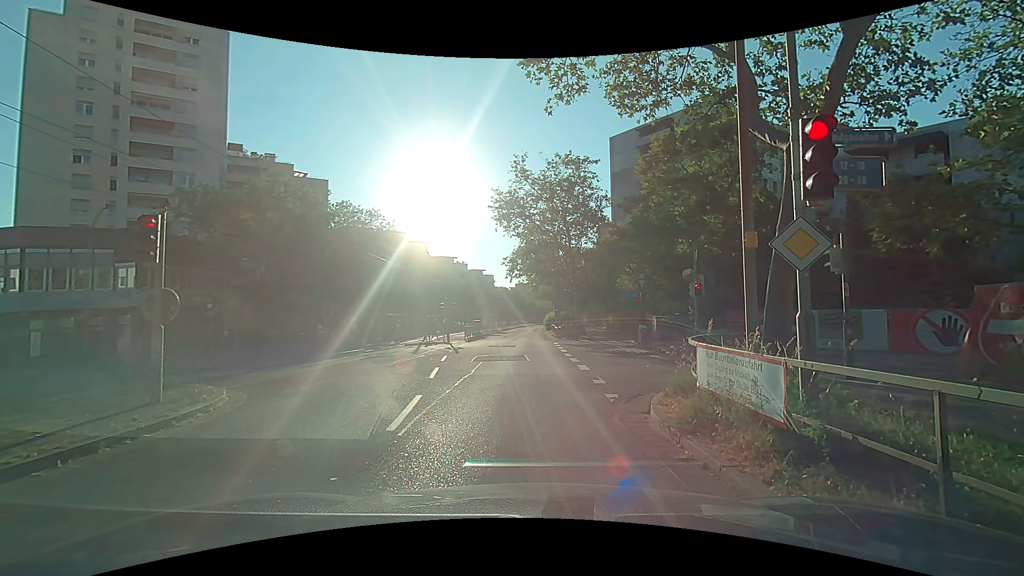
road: tertiary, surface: asphalt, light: Day
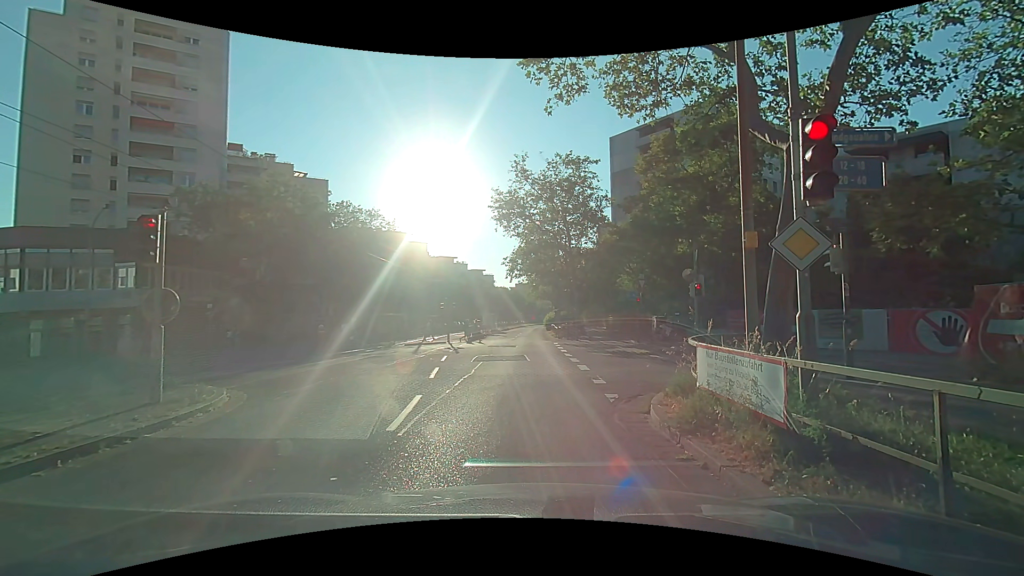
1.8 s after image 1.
(0.0, 0.0) m; 0°
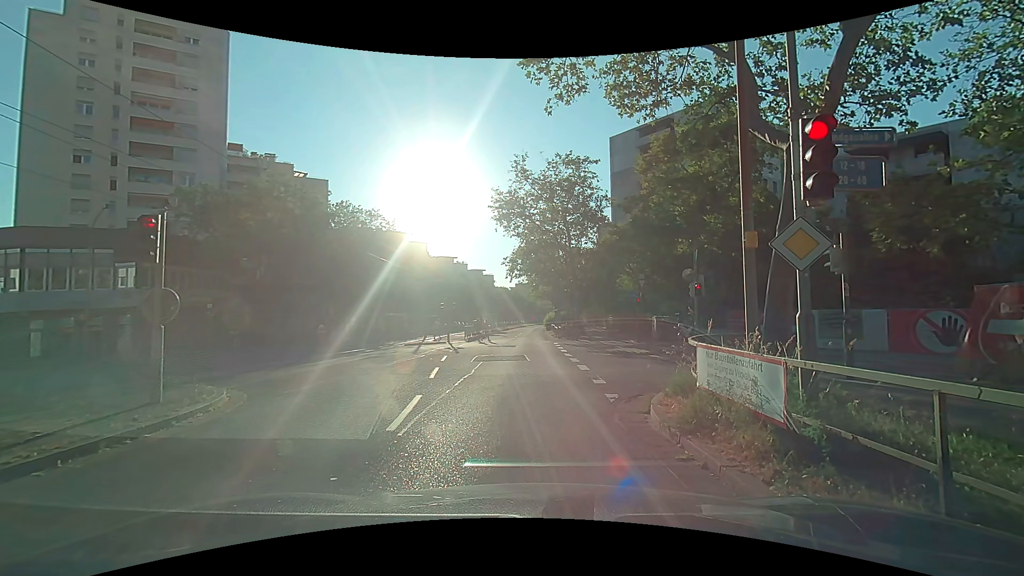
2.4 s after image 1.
(0.0, 0.0) m; 0°
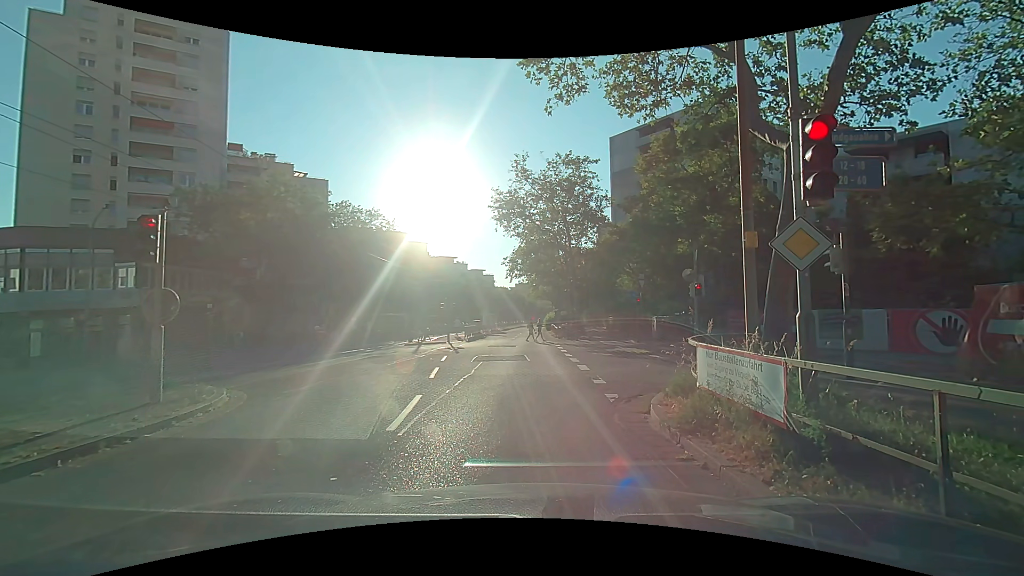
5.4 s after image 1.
(0.0, 0.0) m; 0°
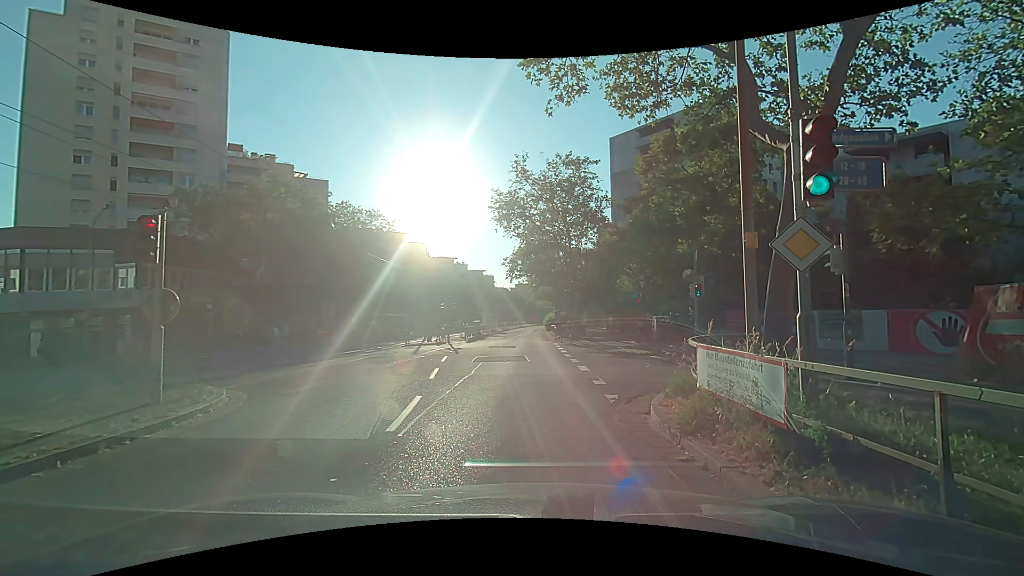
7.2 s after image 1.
(0.0, 0.0) m; 0°
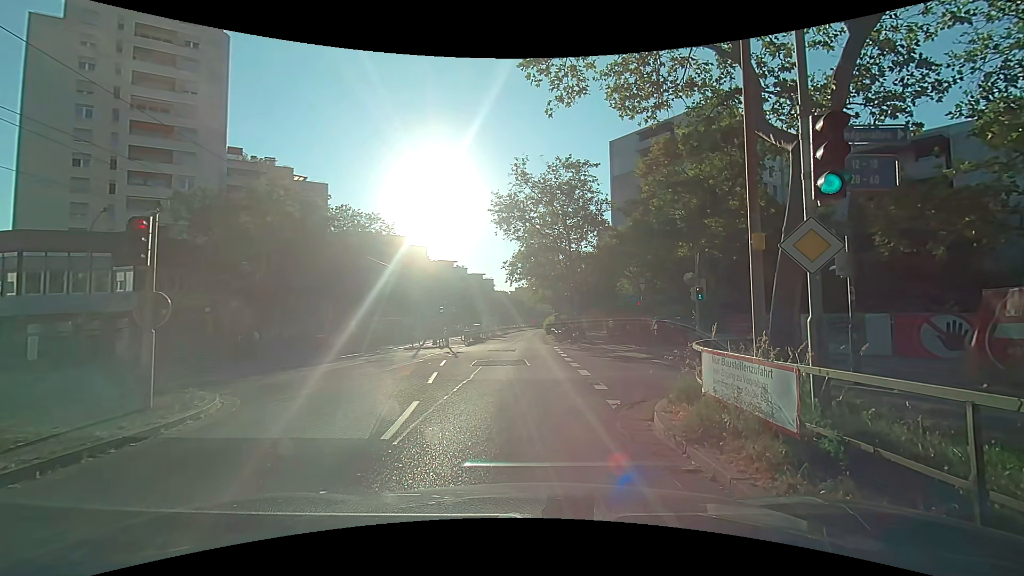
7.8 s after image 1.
(0.0, +0.2) m; 0°
